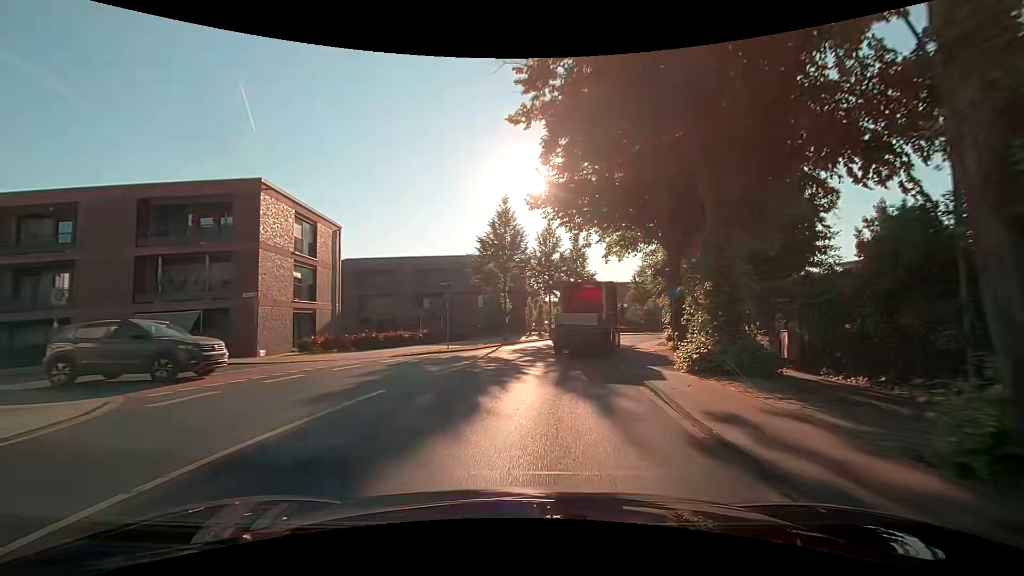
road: secondary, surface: asphalt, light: Day
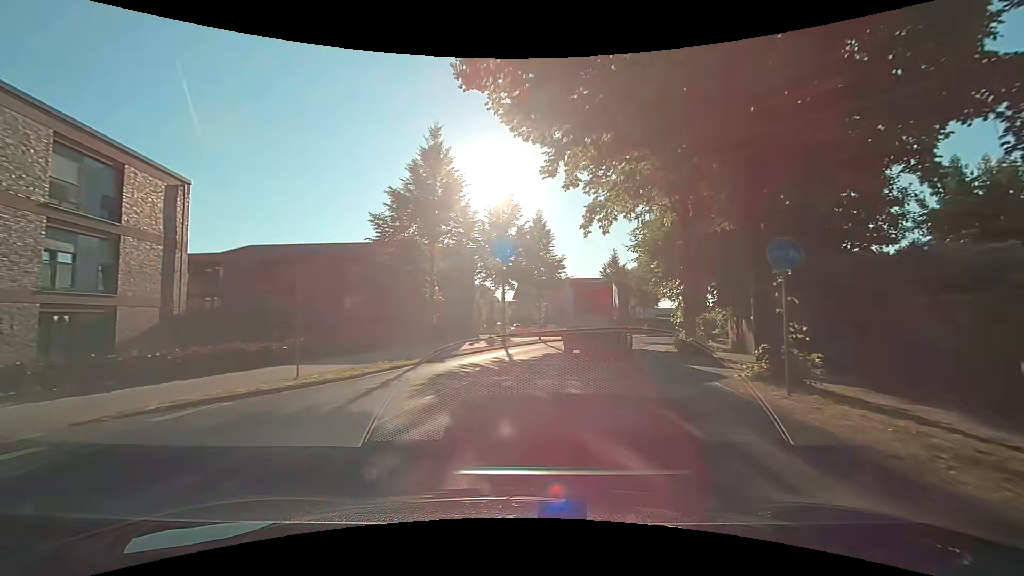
(+0.5, +12.5) m; +5°
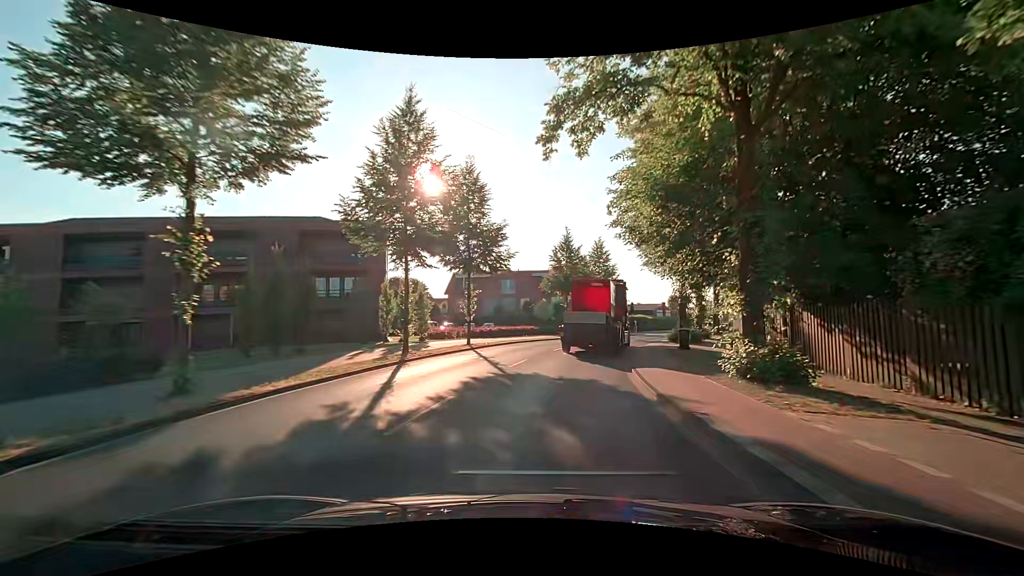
(+0.7, +12.1) m; +7°
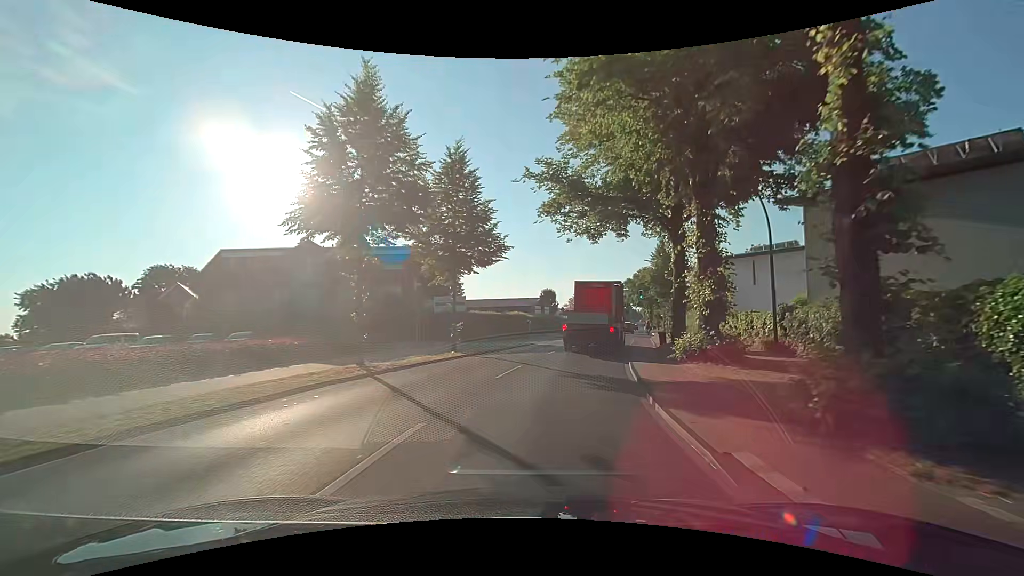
(+4.0, +28.6) m; +16°
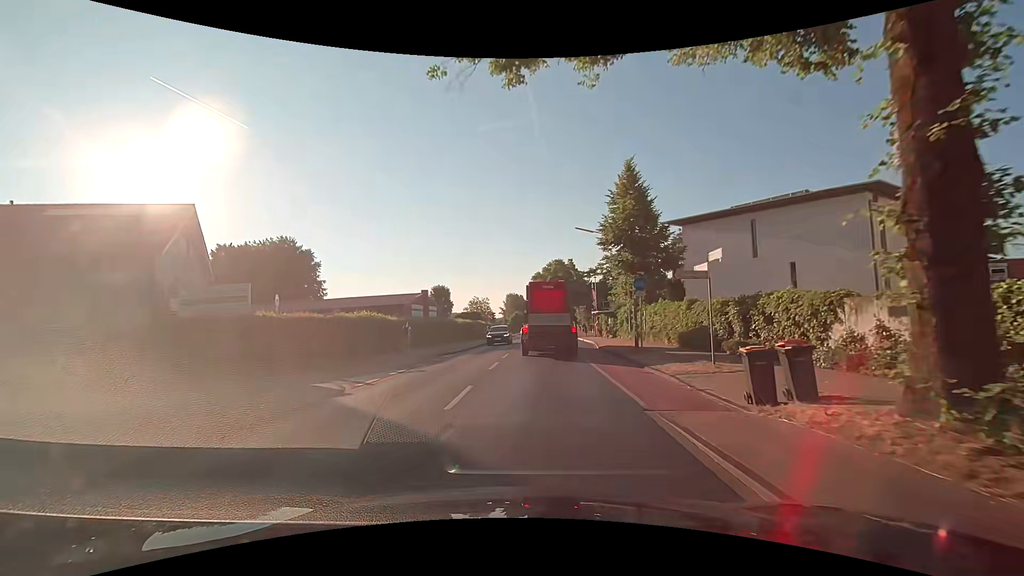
(+2.4, +22.3) m; +11°
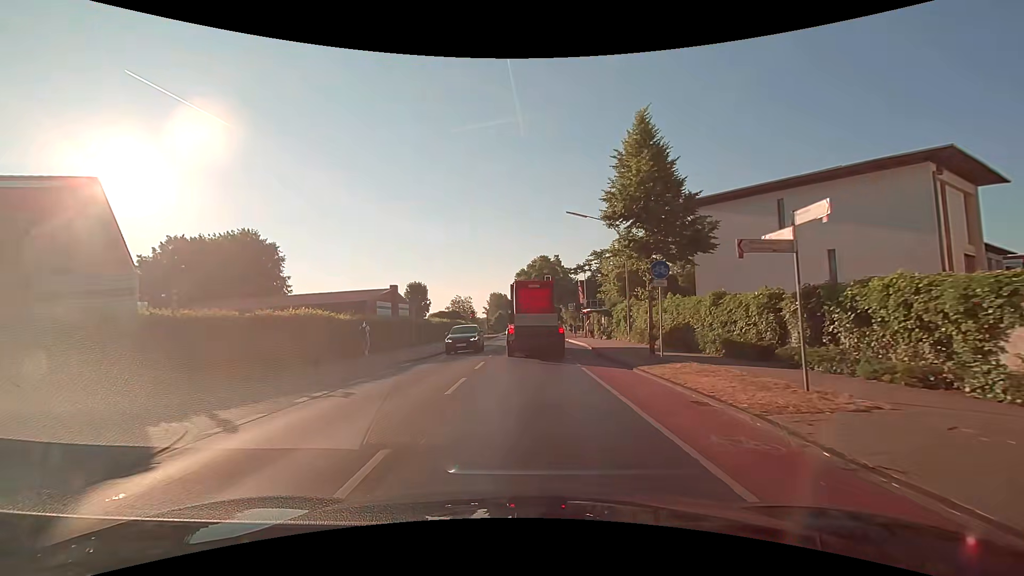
(+0.1, +5.6) m; +2°
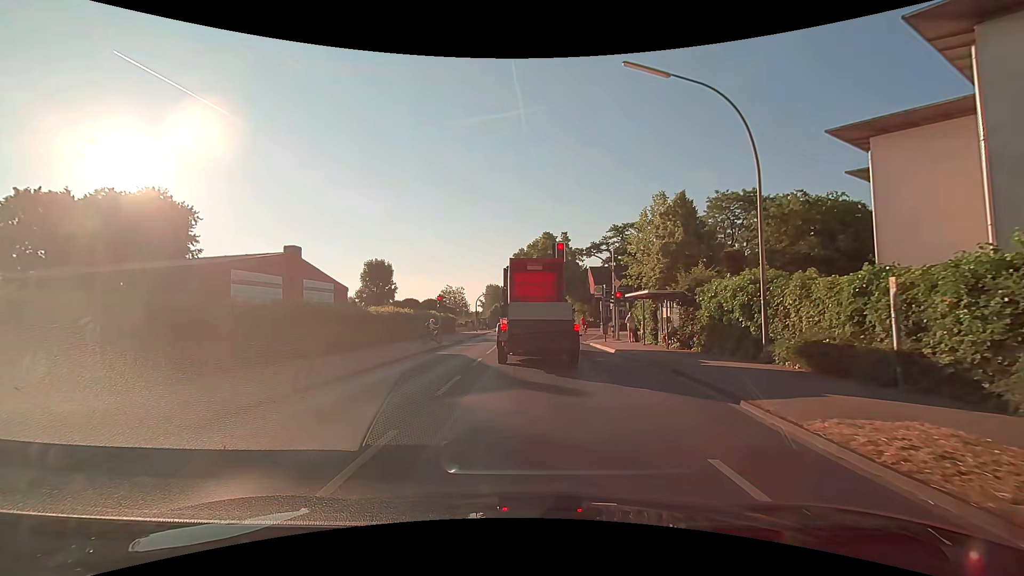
(0.0, +18.6) m; +1°
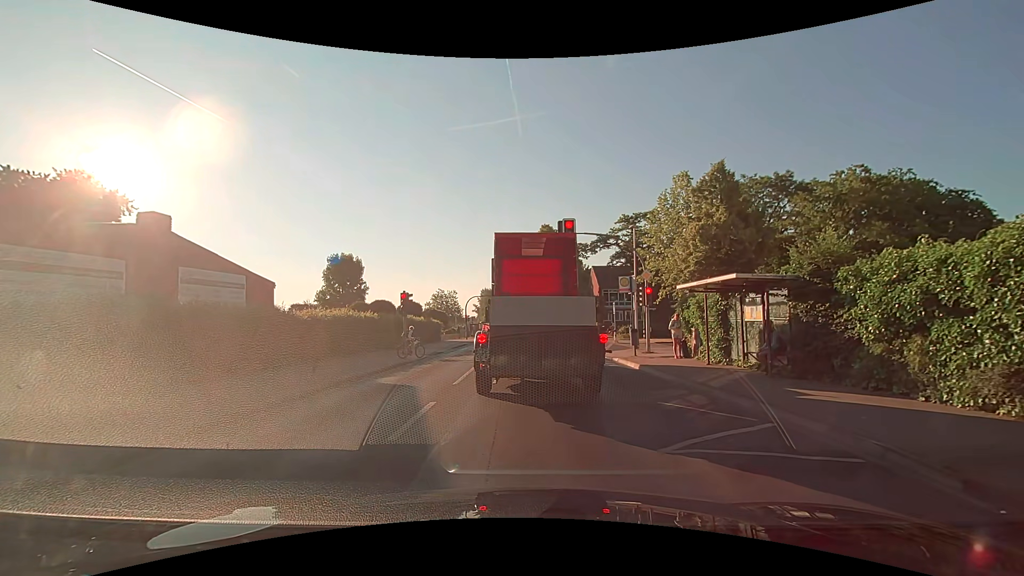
(0.0, +8.6) m; 0°
